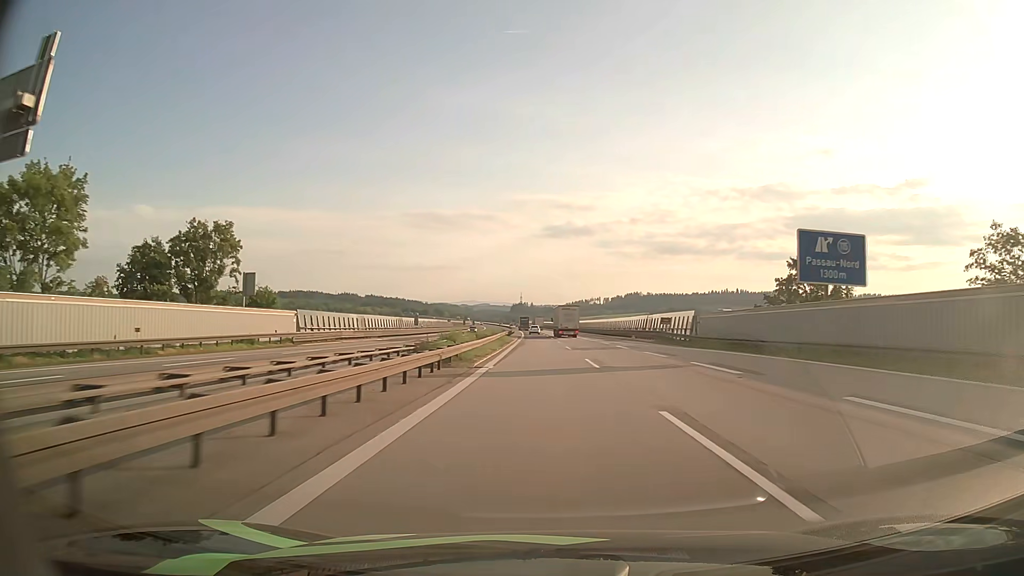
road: motorway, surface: asphalt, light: Day
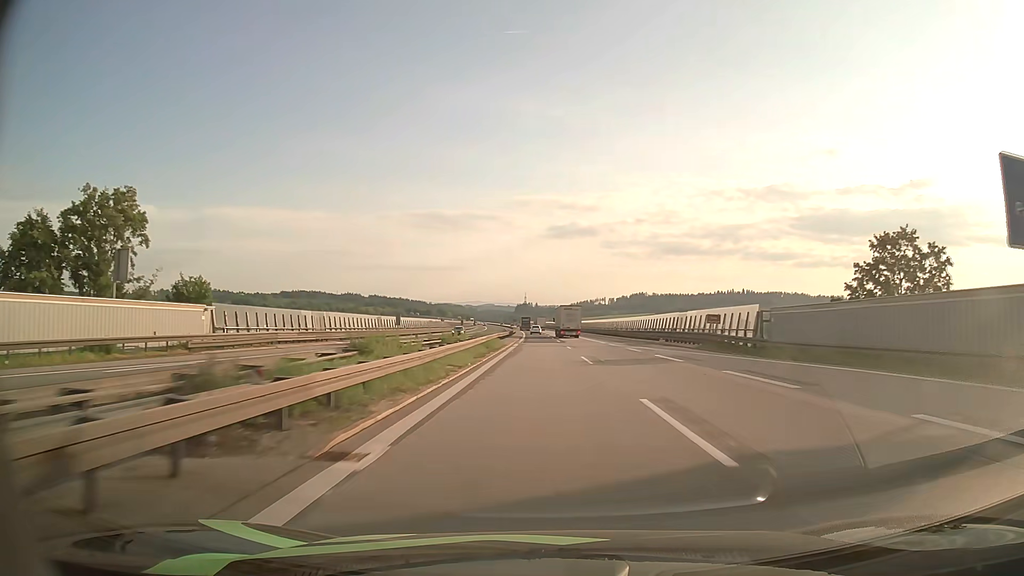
(-0.1, +15.9) m; 0°
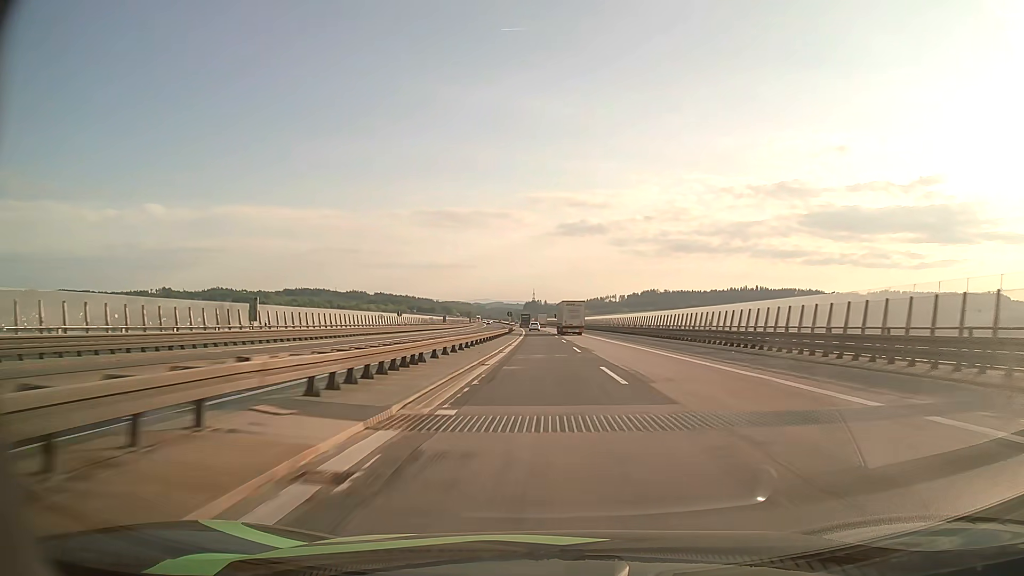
(-0.5, +47.6) m; -1°
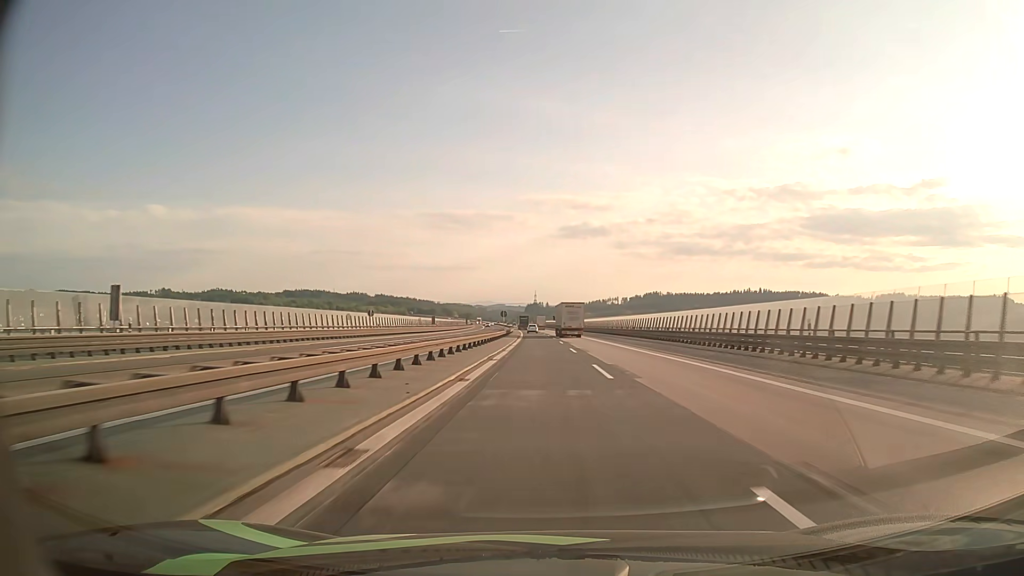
(0.0, +15.7) m; 0°
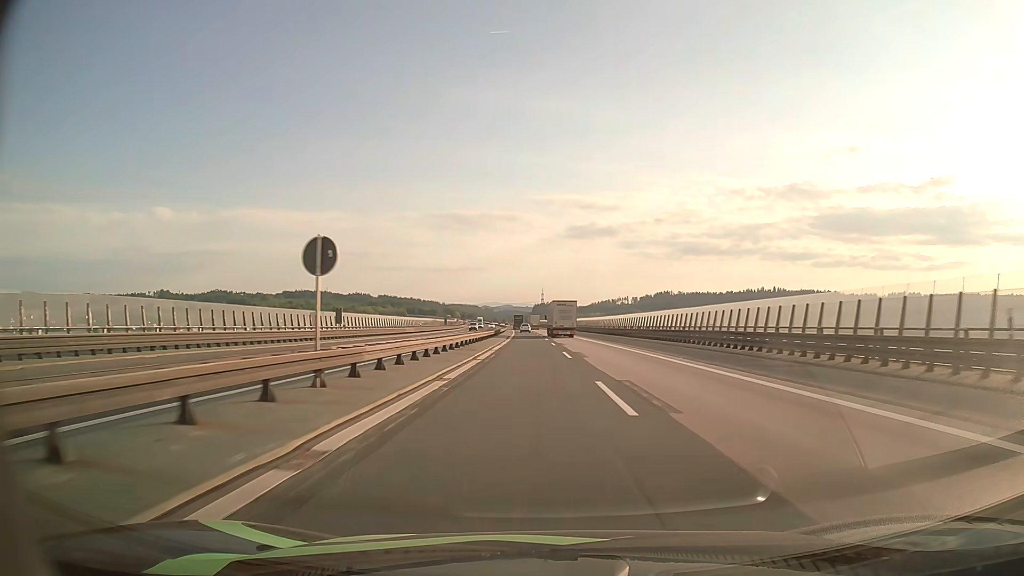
(-0.3, +61.3) m; -1°
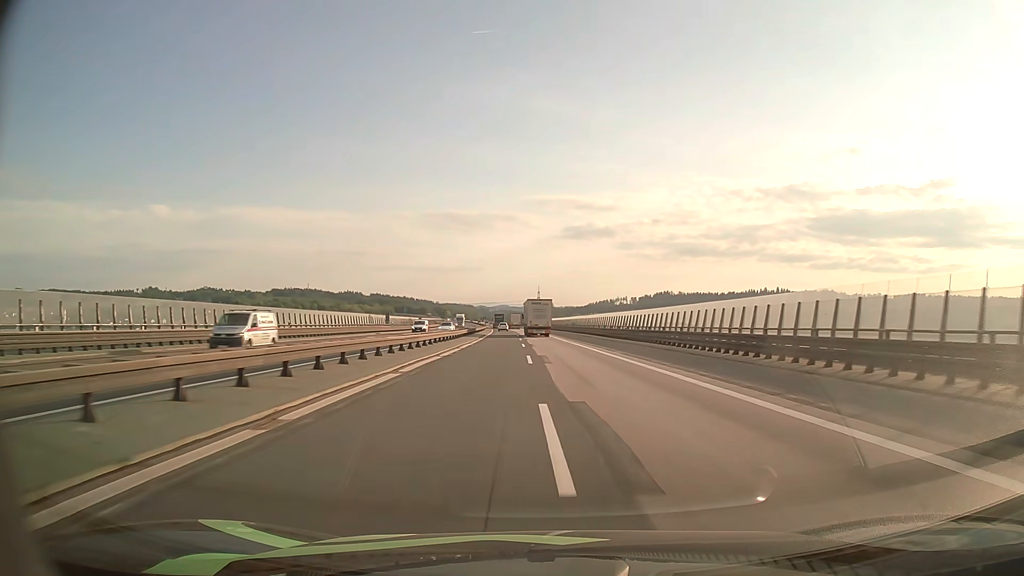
(-0.3, +58.5) m; 0°
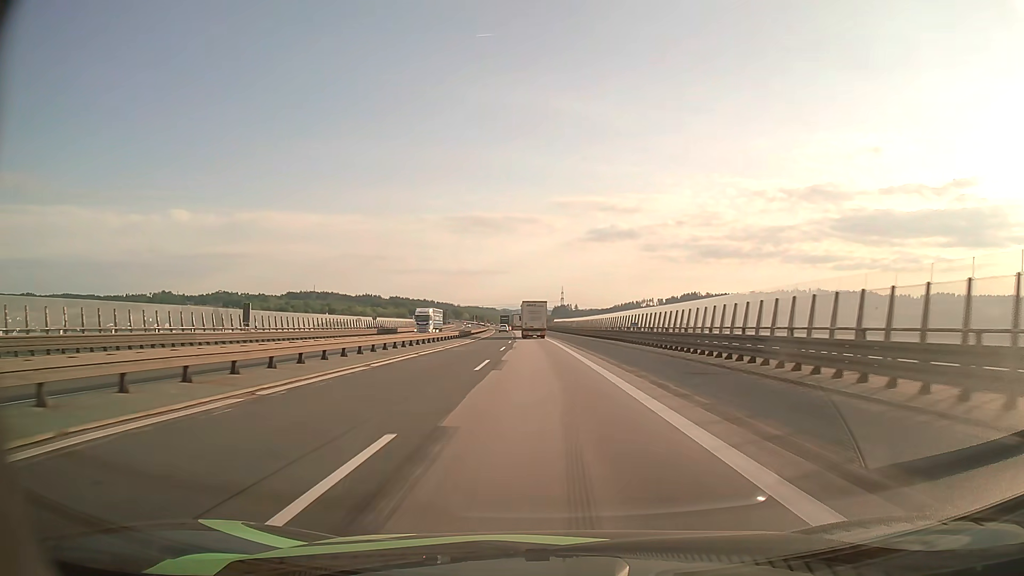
(-0.1, +56.9) m; -2°
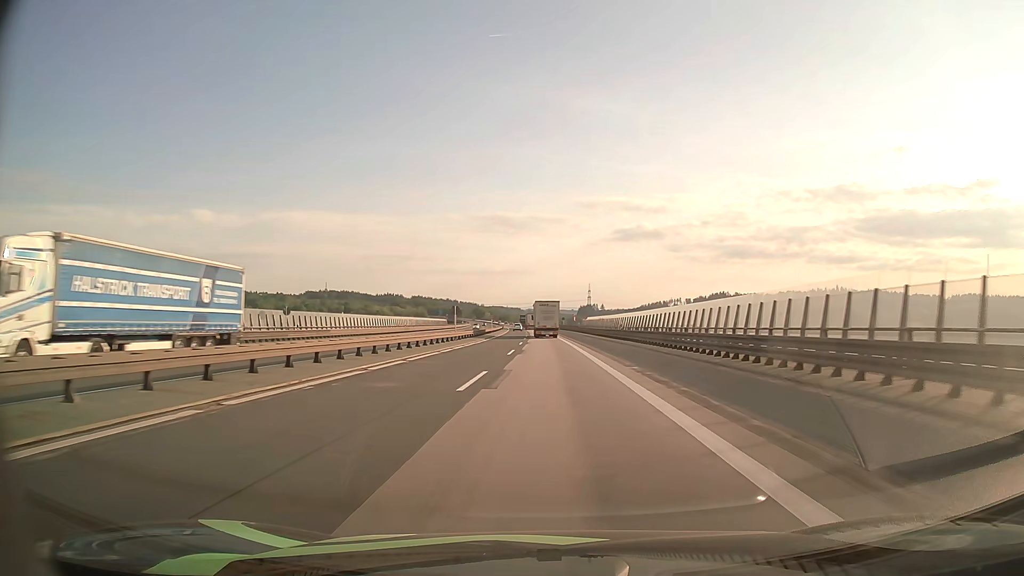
(-0.8, +42.2) m; -2°
(0, +10) (0, +20) (0, +30) (0, +40) (0, +50) (-1, +60) (-1, +70) (-1, +80) (-1, +90) (-1, +100) m
